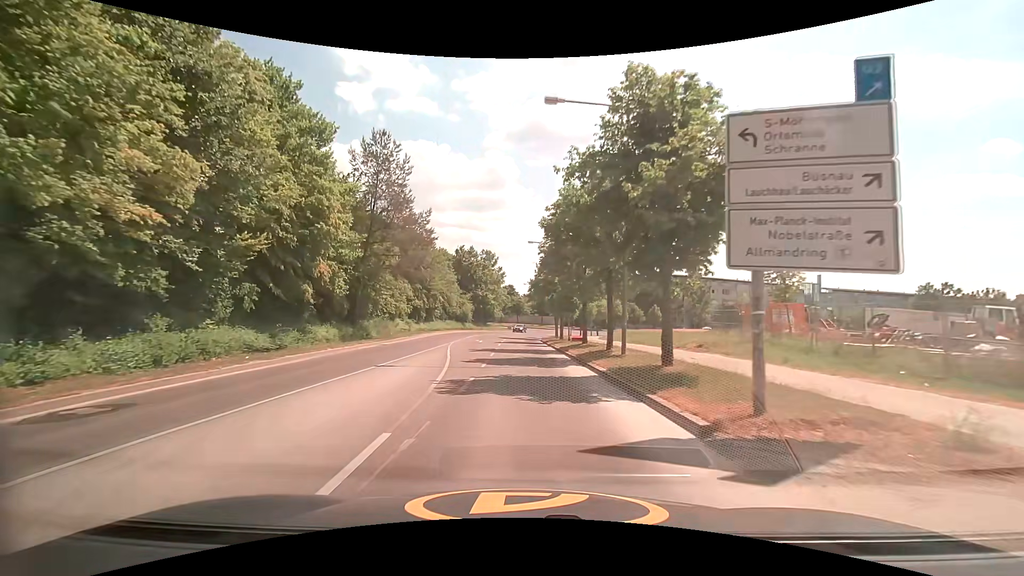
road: tertiary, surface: asphalt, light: Day
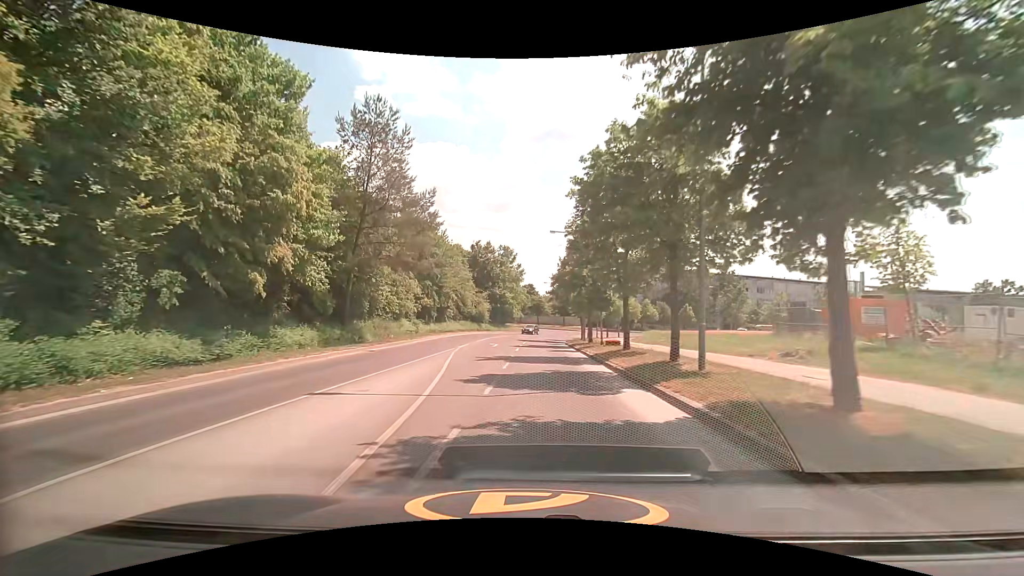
(-0.2, +6.3) m; -3°
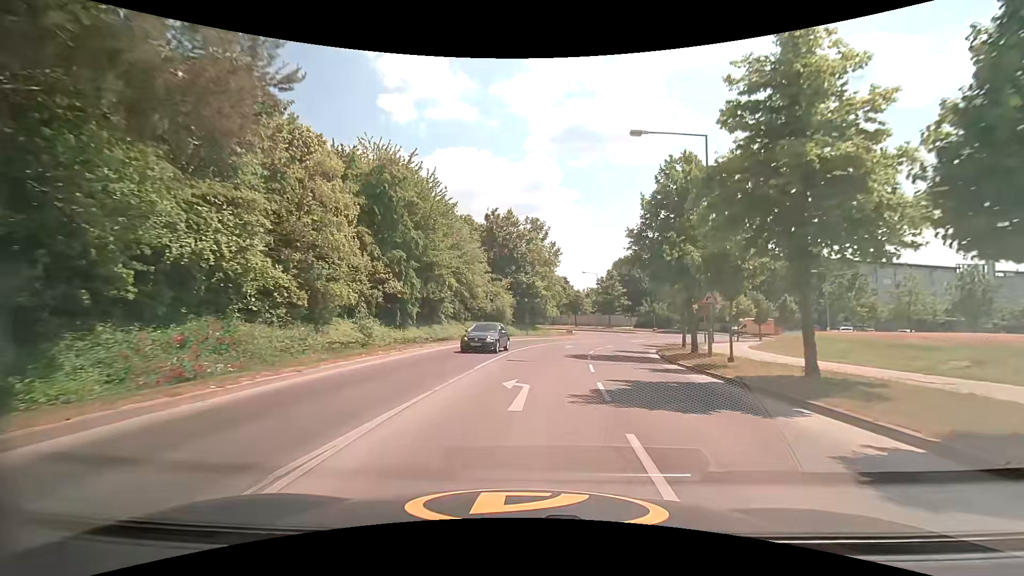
(-1.4, +24.3) m; -2°
(0, +10) (0, +20) (+1, +30) (+3, +40) (+6, +49) (+11, +58) (+17, +66) (+21, +75) (+16, +84) (+10, +91) m
